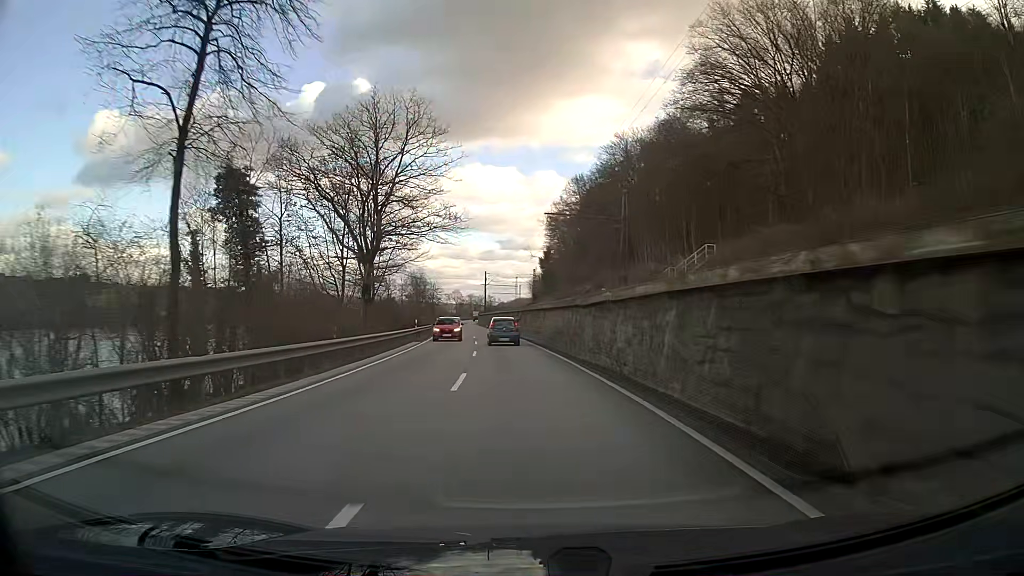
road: primary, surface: asphalt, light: Day
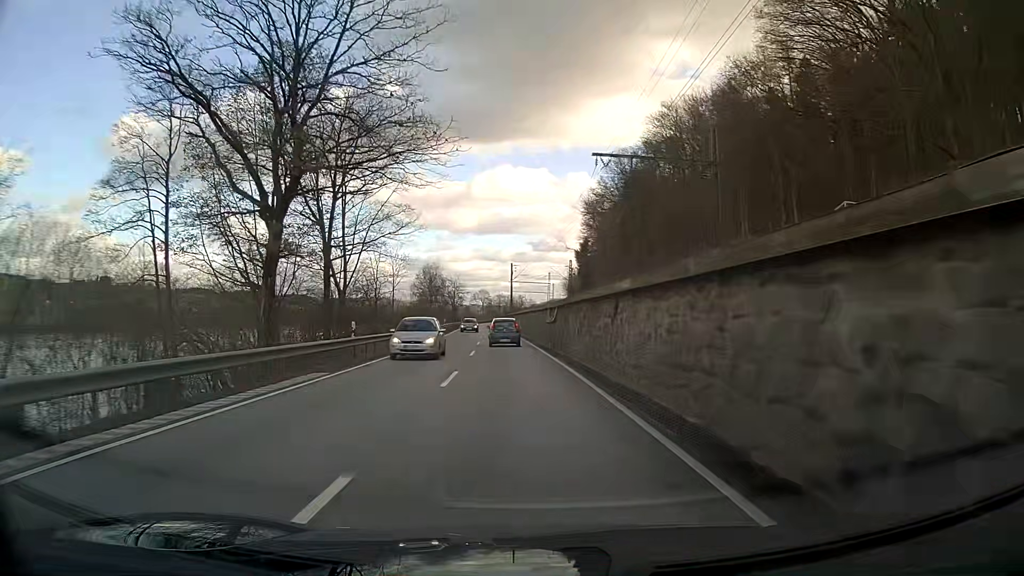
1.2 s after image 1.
(-0.5, +23.0) m; -3°
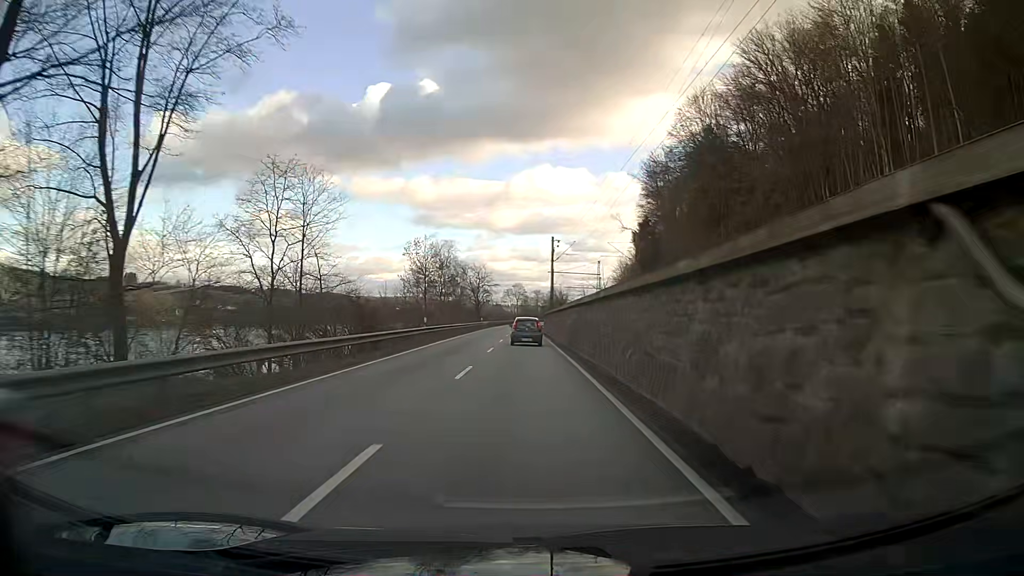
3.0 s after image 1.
(-0.8, +34.6) m; -3°
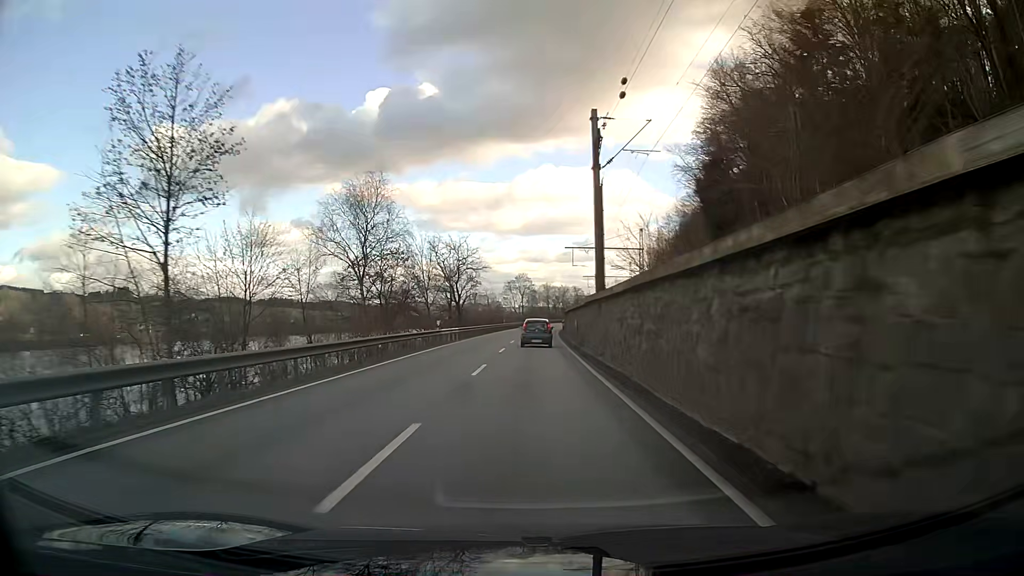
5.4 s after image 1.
(-0.5, +46.3) m; -1°
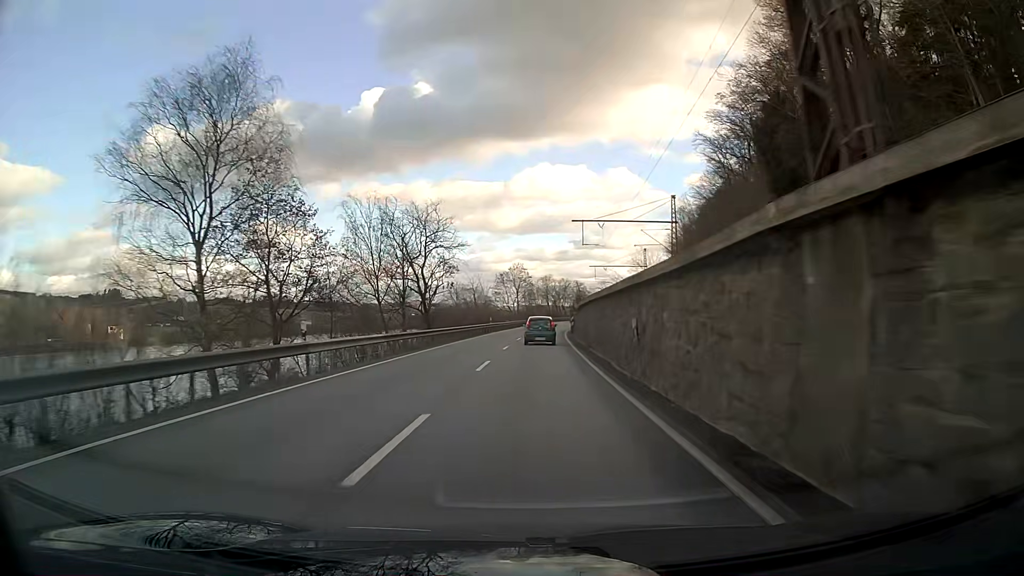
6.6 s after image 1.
(+0.1, +23.2) m; 0°
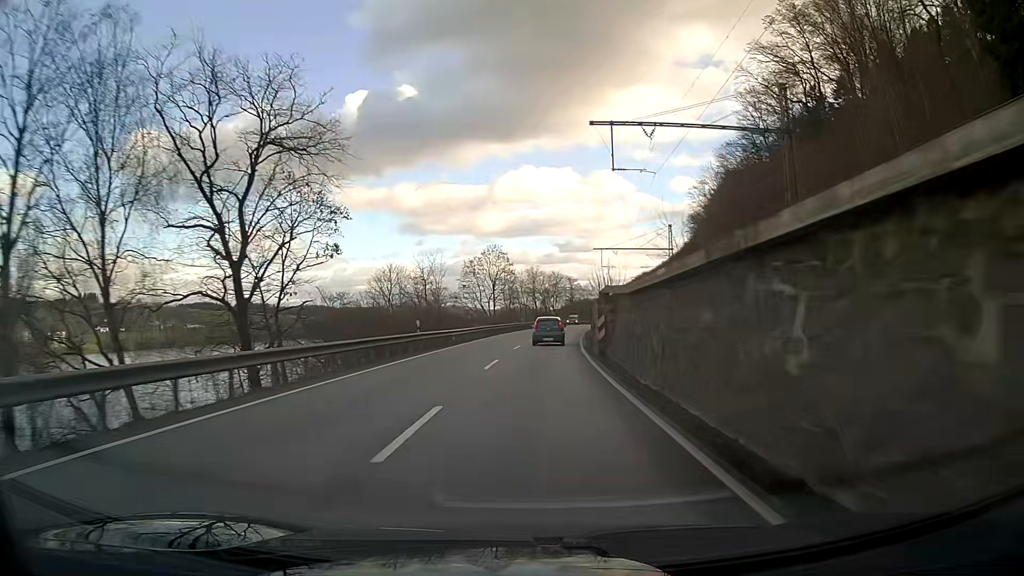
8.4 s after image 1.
(+0.3, +34.8) m; +1°
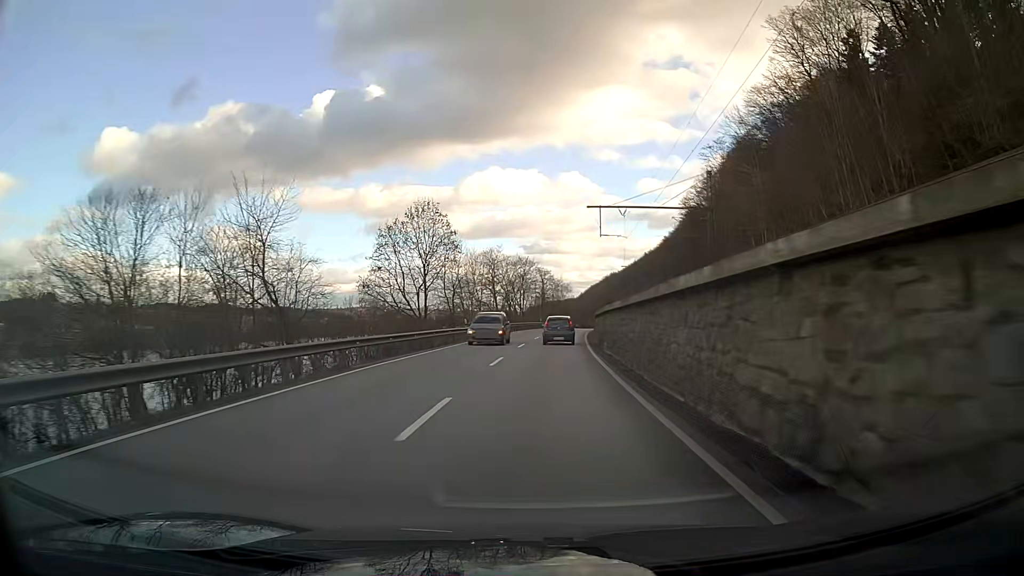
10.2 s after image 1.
(+0.9, +34.7) m; +3°
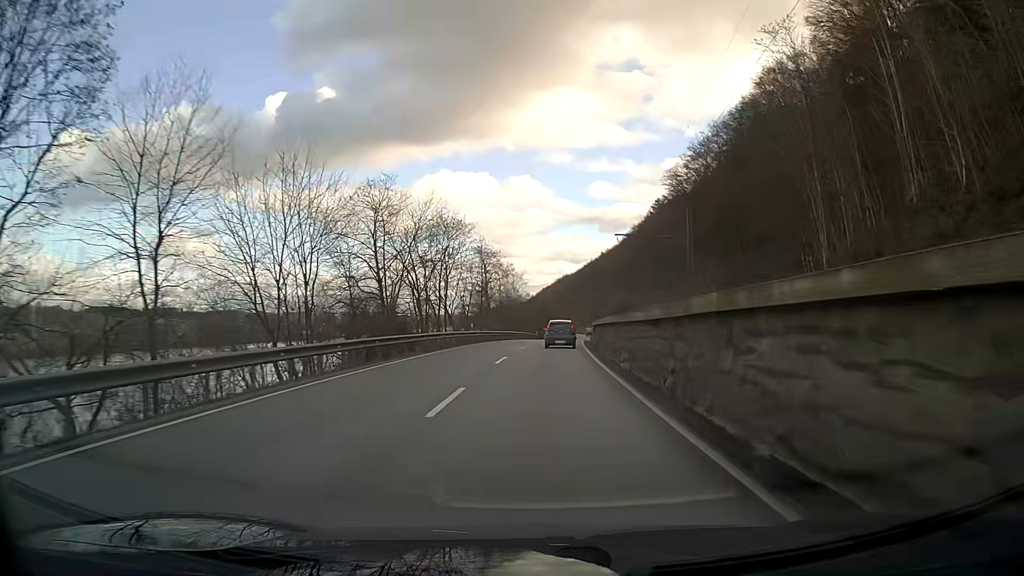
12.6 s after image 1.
(+1.8, +45.7) m; +5°
